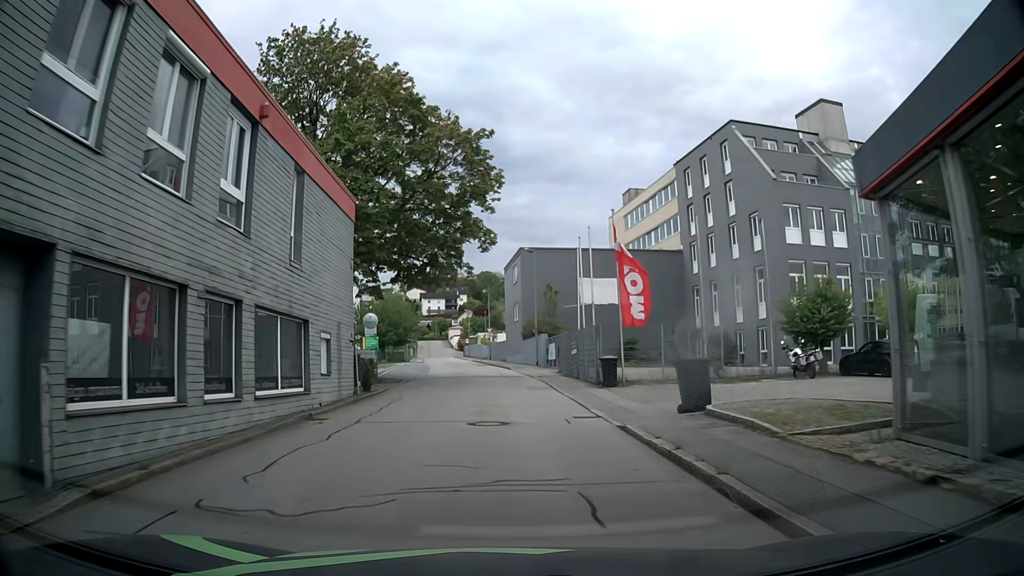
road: residential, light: Day
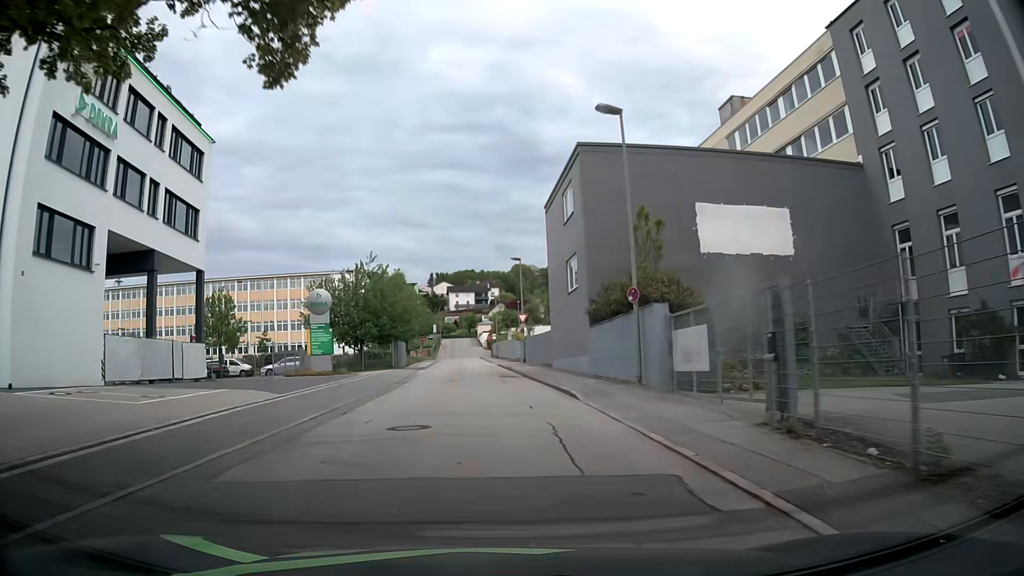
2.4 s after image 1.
(-0.3, +28.5) m; -2°
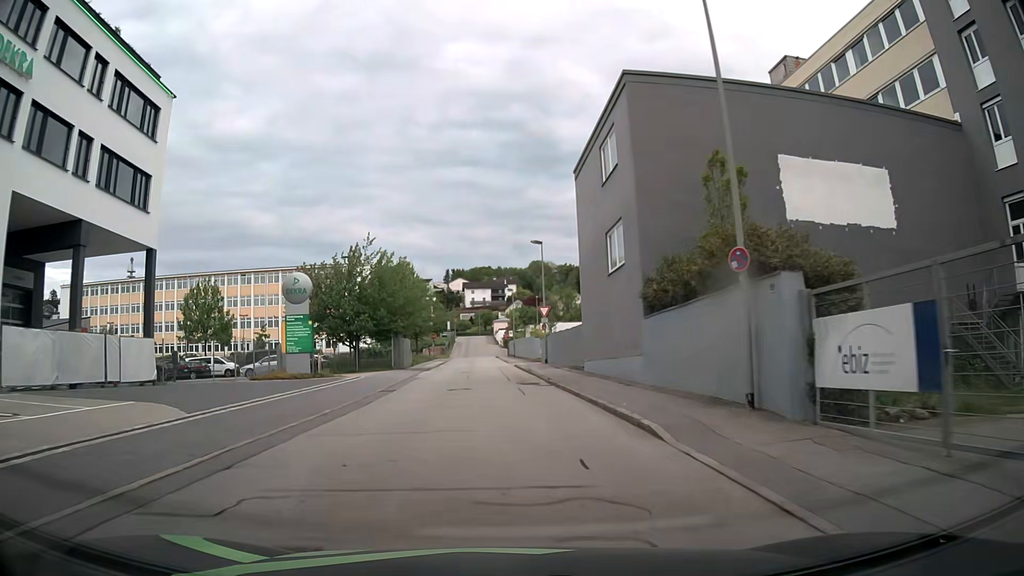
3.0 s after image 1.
(-0.1, +7.5) m; -1°
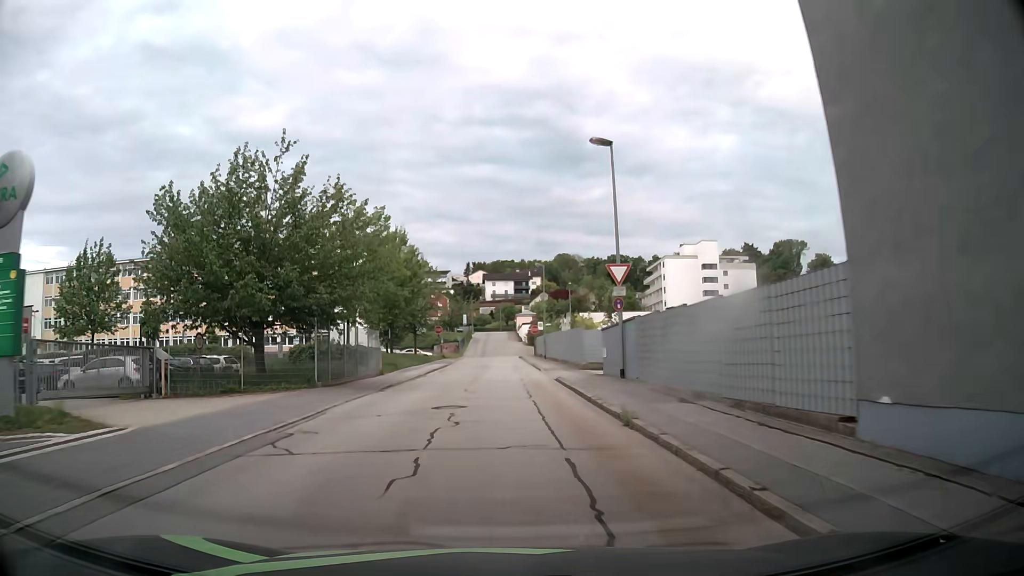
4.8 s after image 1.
(-0.5, +22.5) m; -2°
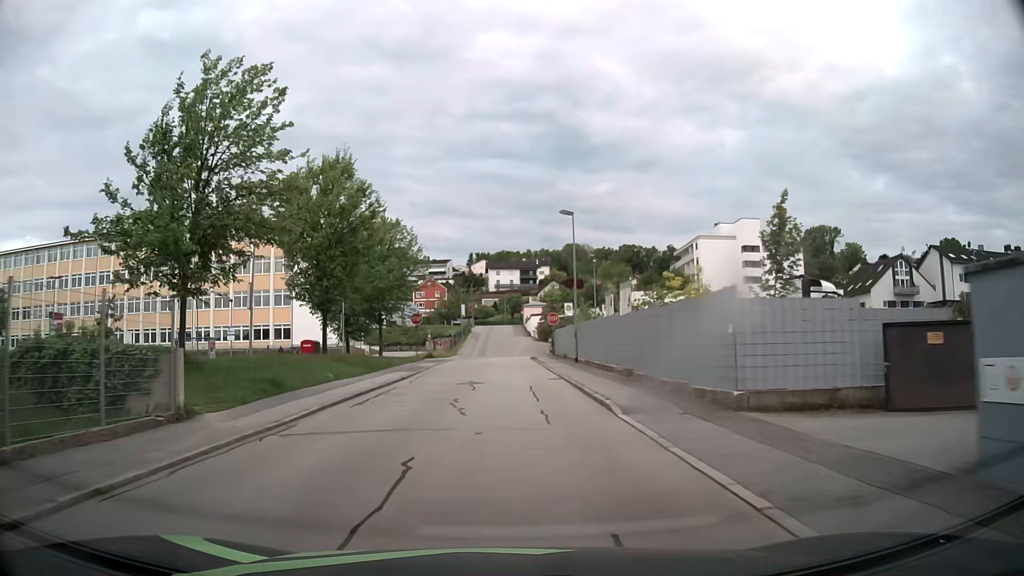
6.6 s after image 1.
(-0.4, +22.3) m; -1°
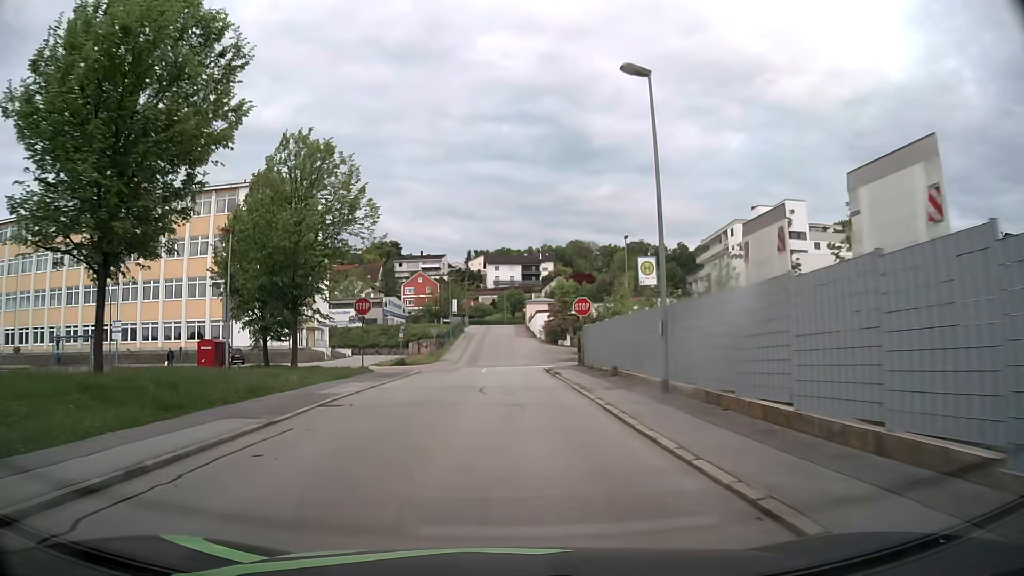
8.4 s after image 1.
(+0.2, +20.1) m; 0°
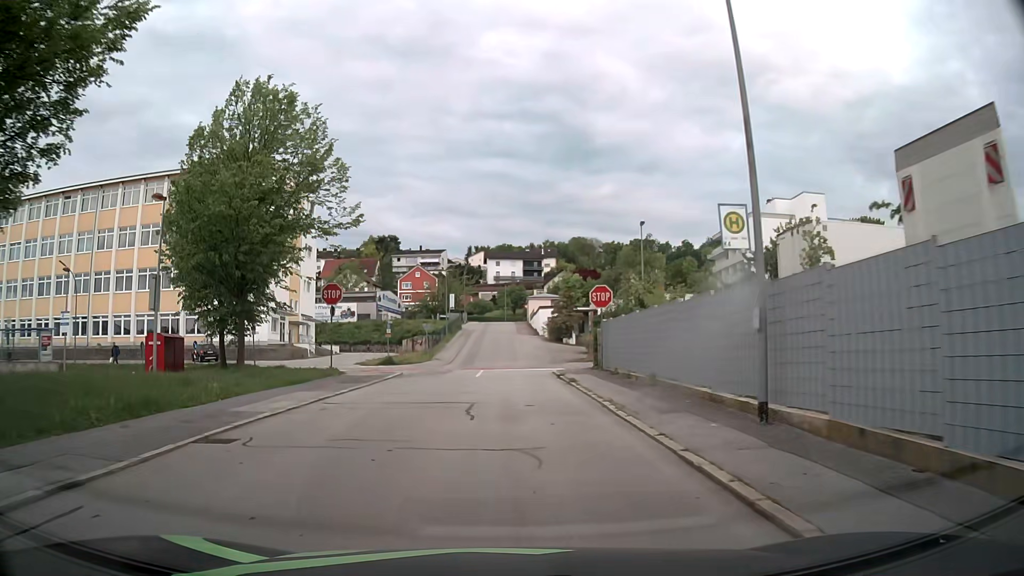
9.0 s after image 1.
(0.0, +6.2) m; -1°
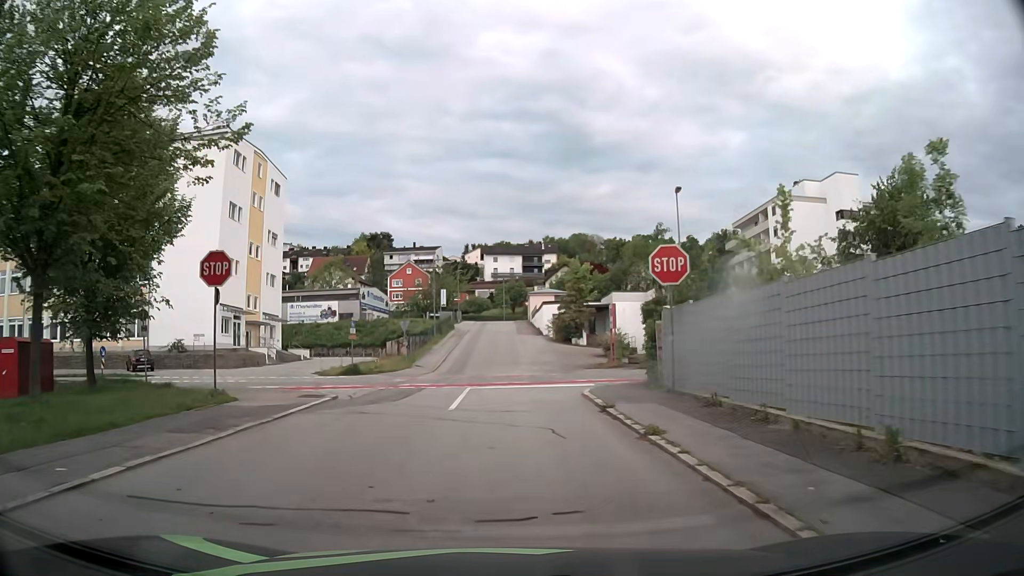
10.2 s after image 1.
(+0.2, +11.3) m; +1°
(0, +10) (0, +20) (+5, +28) (+15, +29) (+25, +29) (+35, +29) (+45, +29) (+55, +29) (+65, +29) (+75, +29) m
